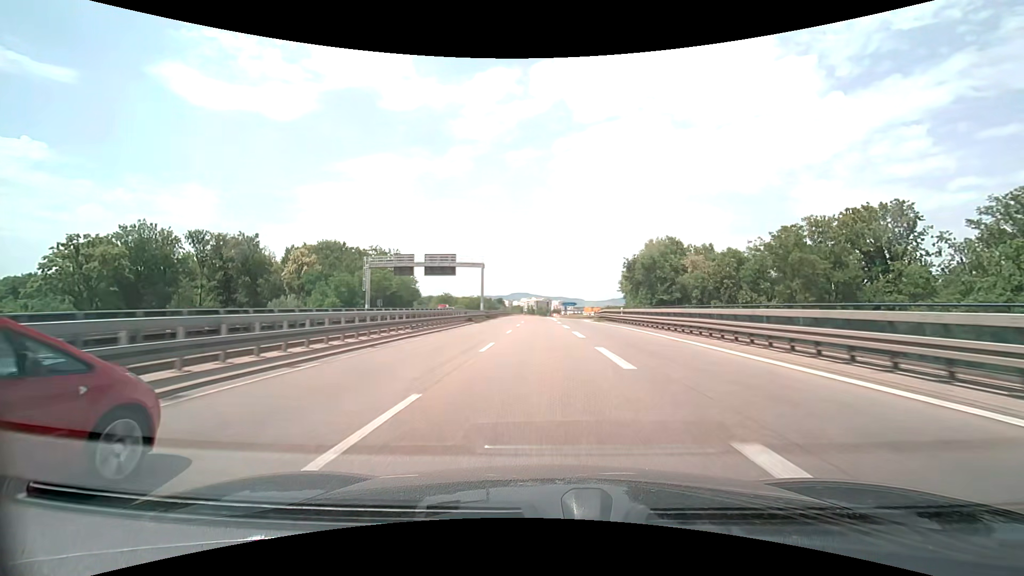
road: trunk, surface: asphalt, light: Day
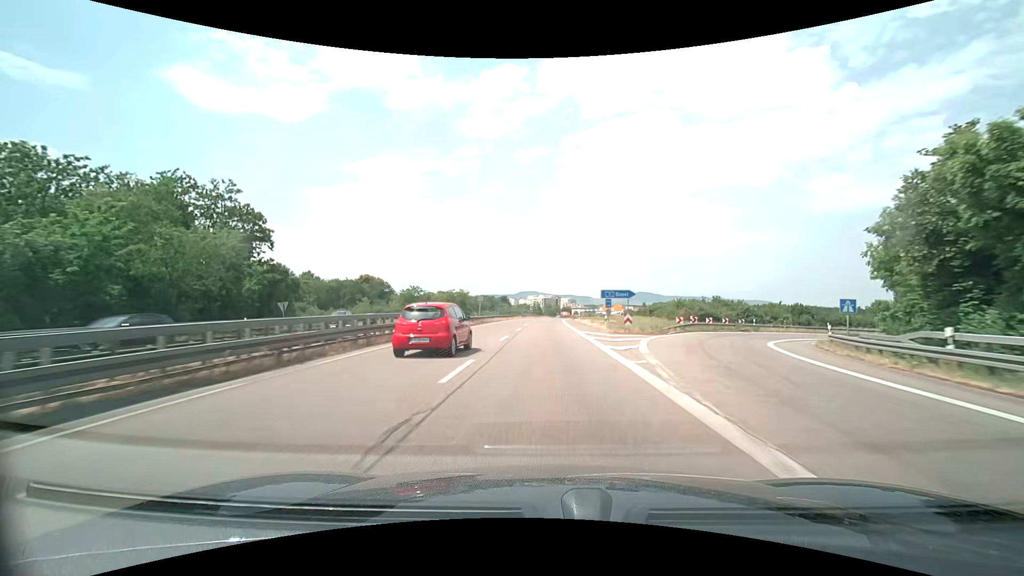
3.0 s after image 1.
(-0.5, +66.3) m; -1°
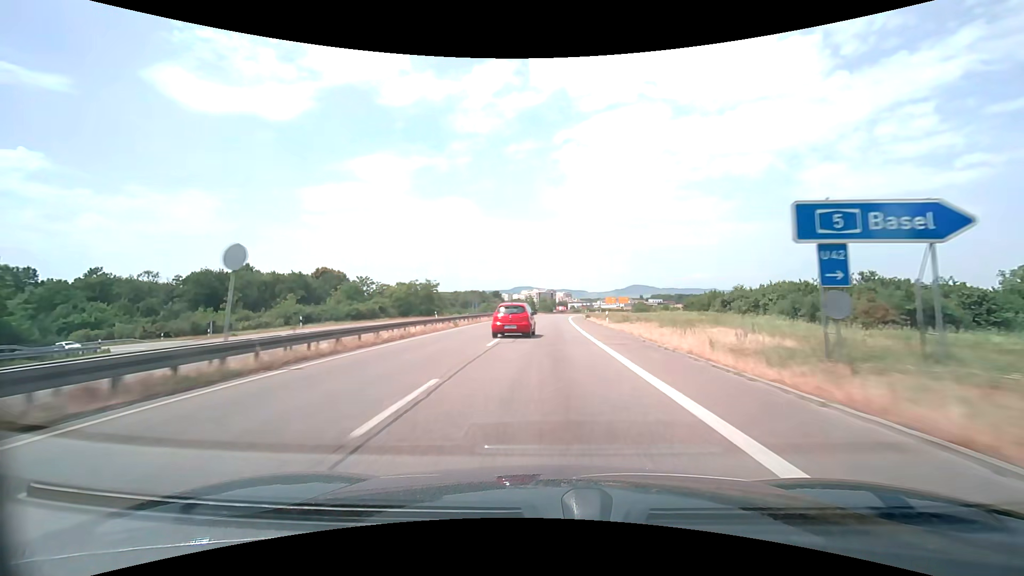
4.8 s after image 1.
(+0.2, +39.8) m; +1°
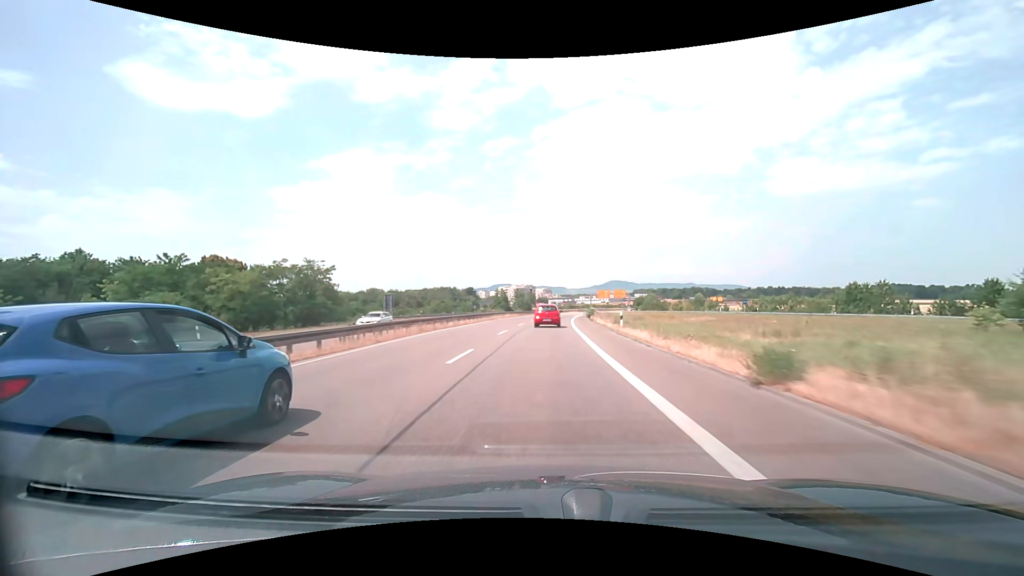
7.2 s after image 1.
(+1.1, +53.1) m; +3°
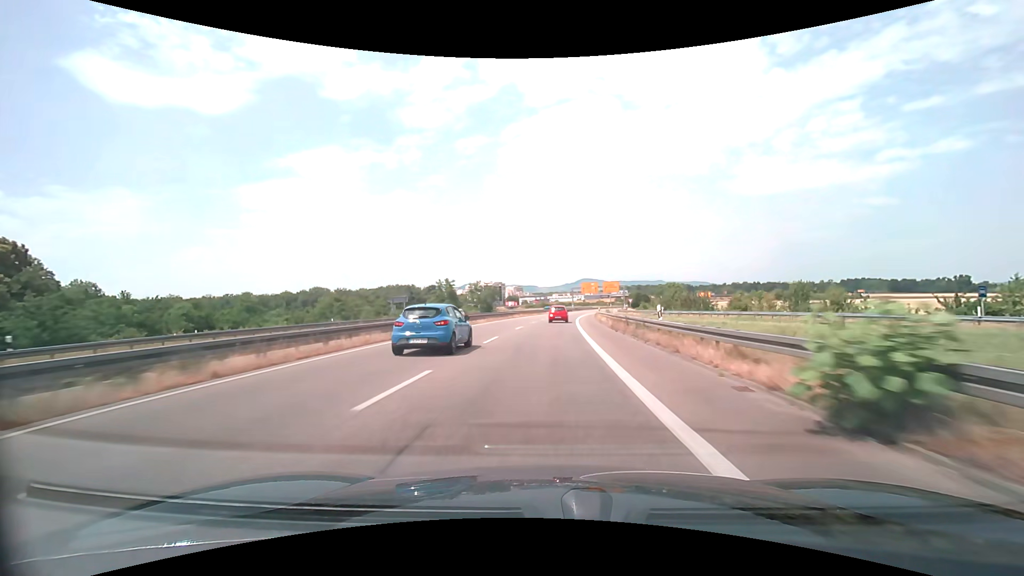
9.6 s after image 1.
(+1.2, +53.1) m; +3°
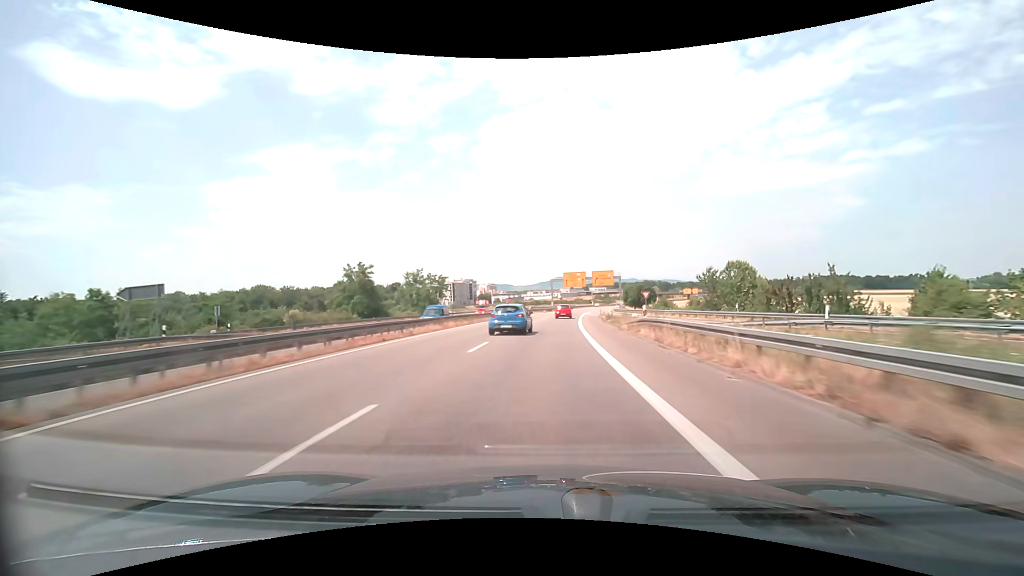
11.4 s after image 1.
(+1.0, +39.8) m; +3°
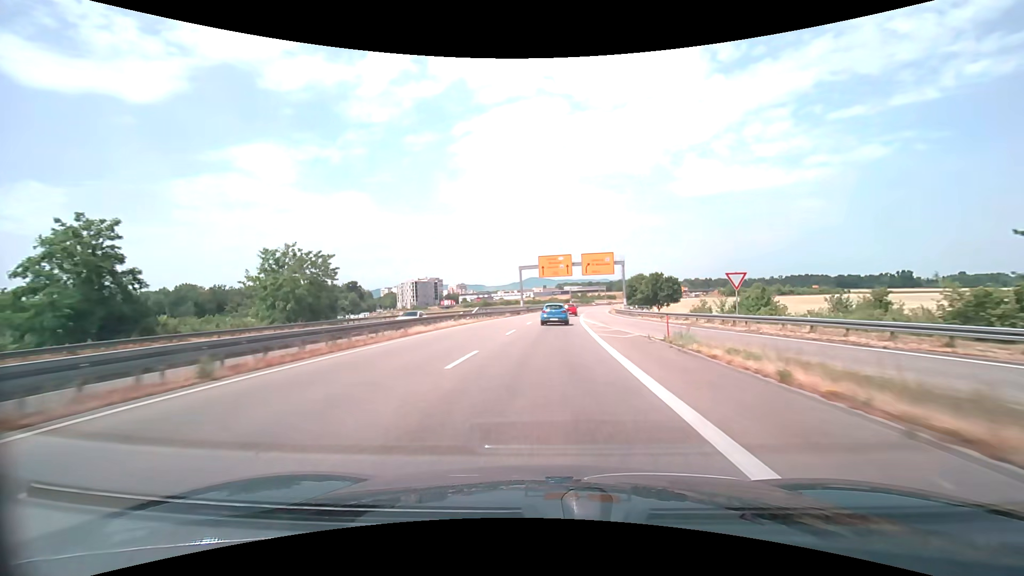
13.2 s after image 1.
(+0.9, +39.8) m; +3°
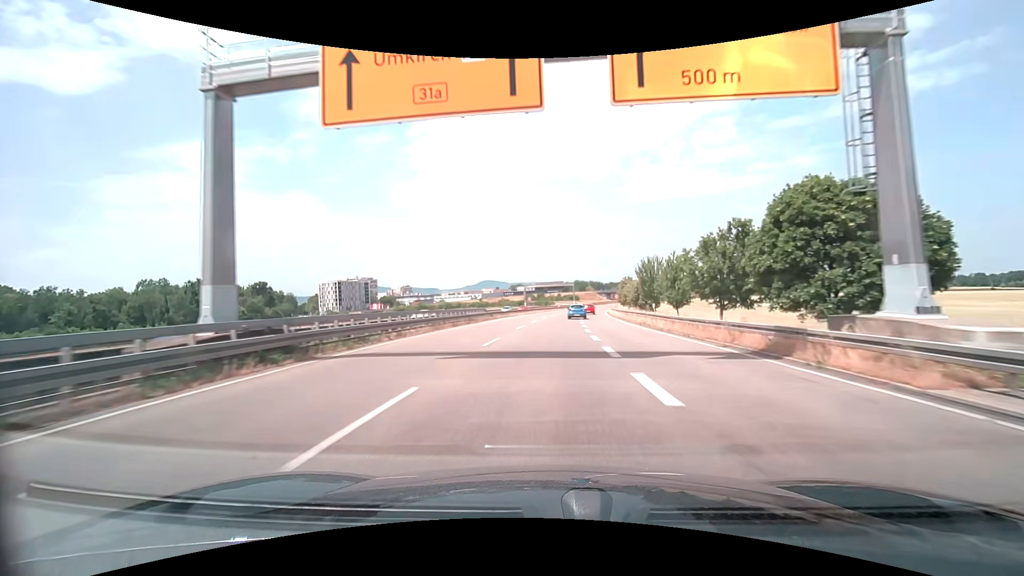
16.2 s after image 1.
(+3.2, +66.2) m; +5°
(0, +10) (0, +20) (+1, +30) (+1, +40) (+2, +50) (+2, +60) (+3, +70) (+4, +80) (+6, +90) (+7, +100) m
